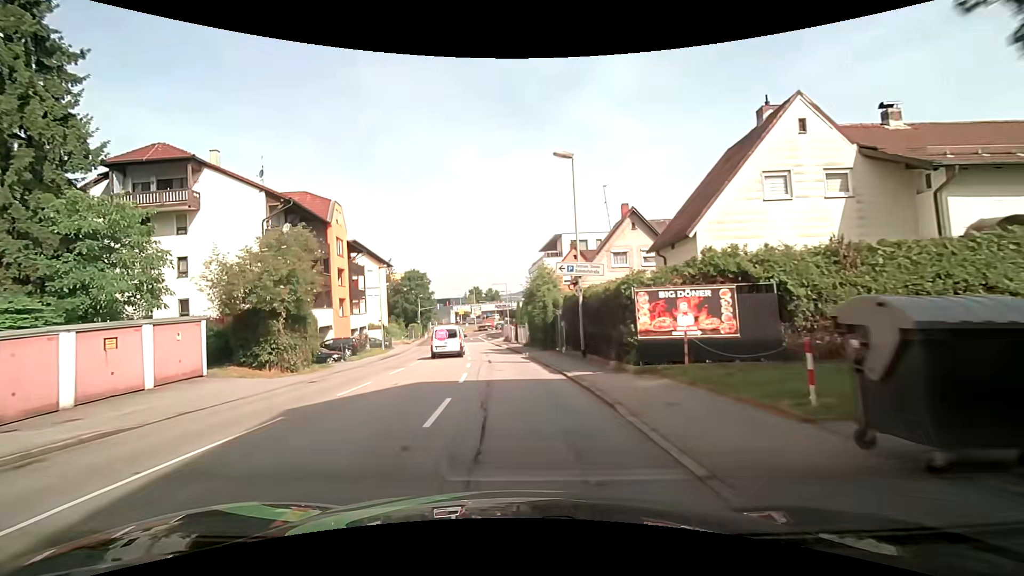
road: tertiary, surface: asphalt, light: Day
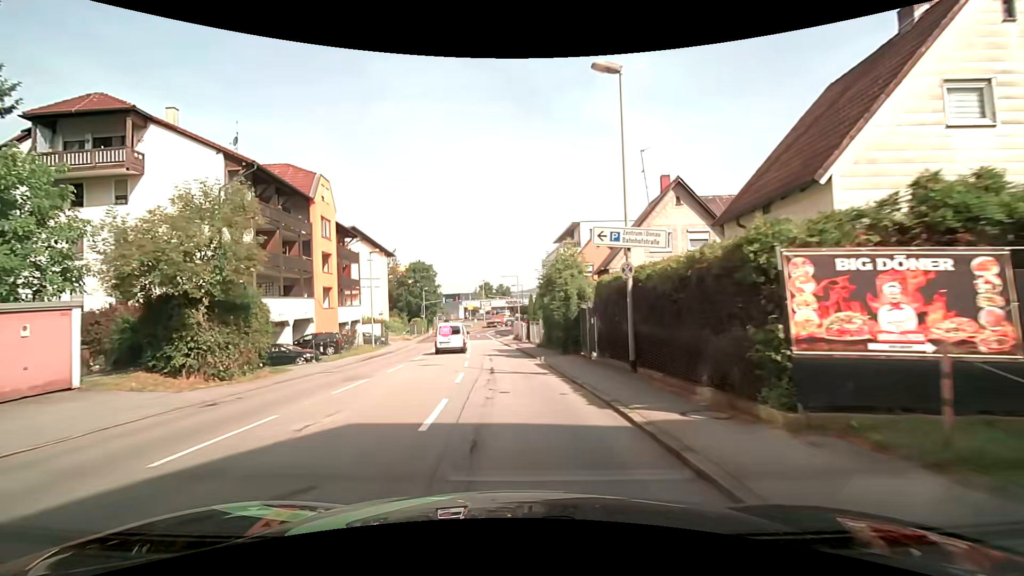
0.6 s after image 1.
(-0.1, +6.5) m; -2°
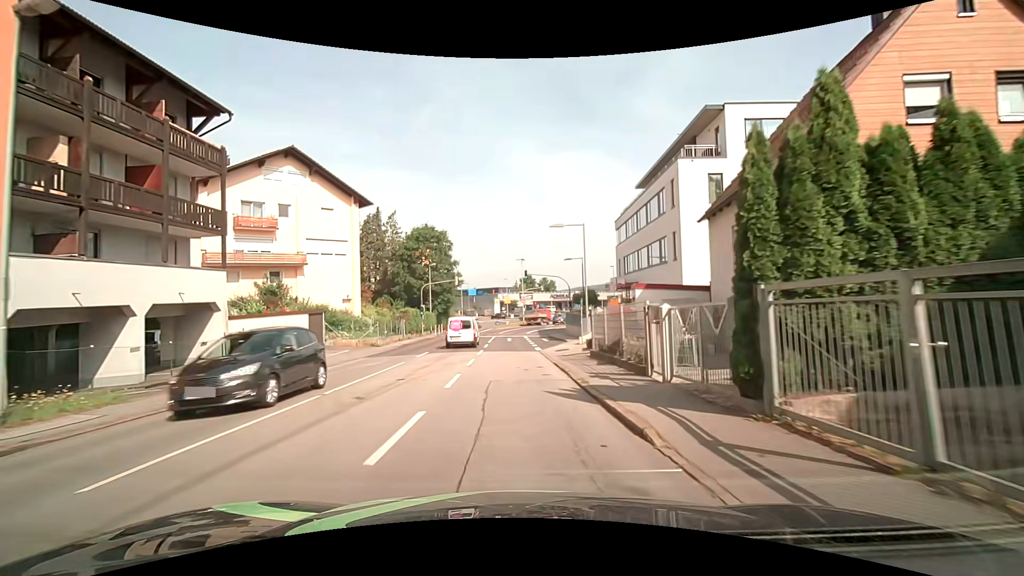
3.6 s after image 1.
(-1.4, +31.5) m; -5°
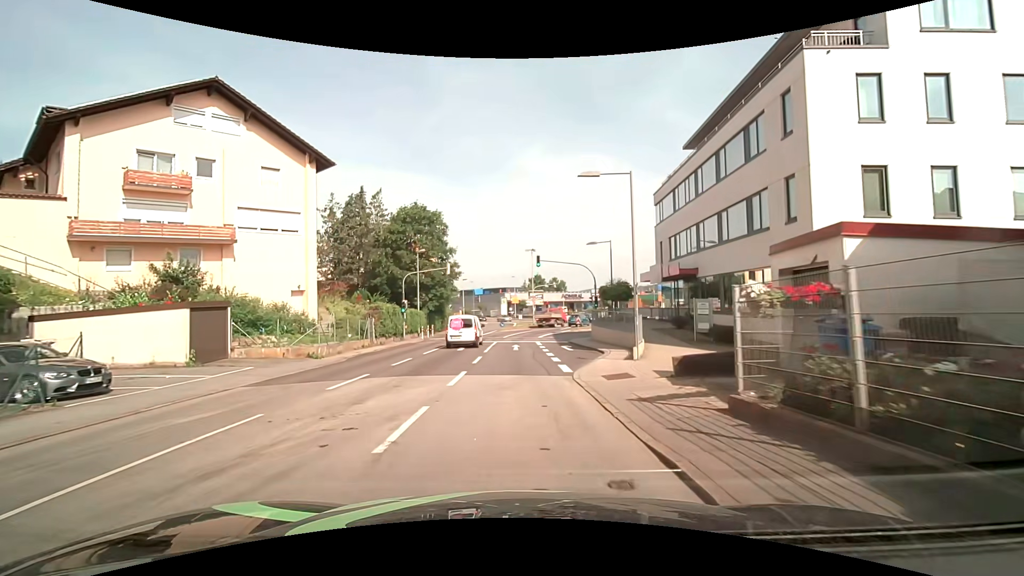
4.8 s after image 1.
(-0.1, +11.5) m; -1°
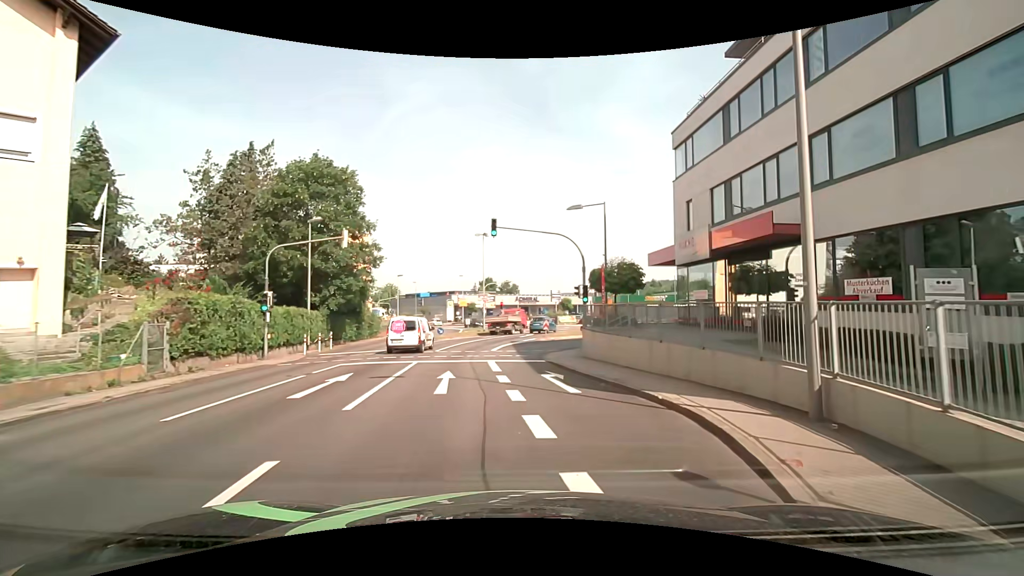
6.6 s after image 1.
(+0.2, +14.8) m; +6°
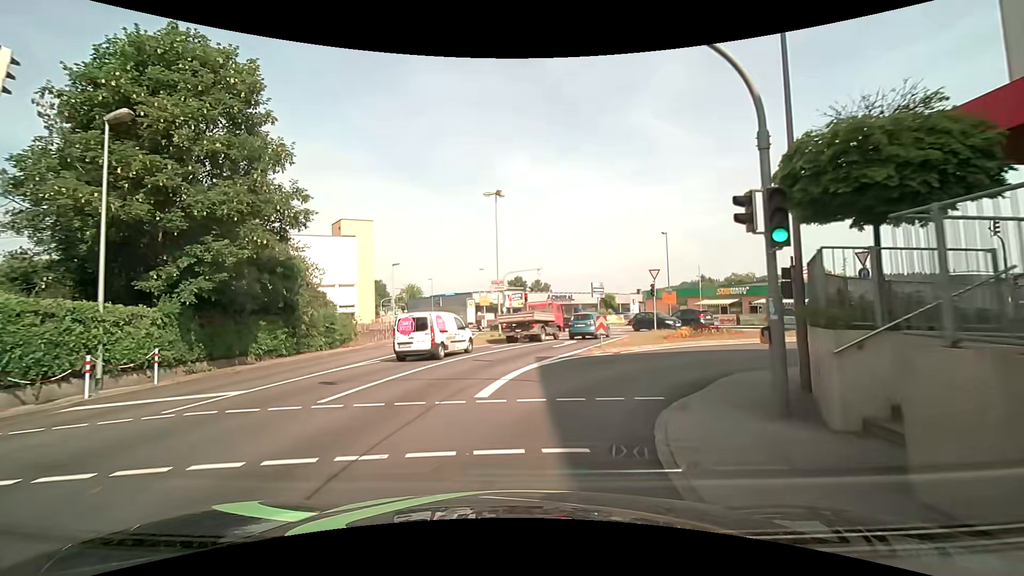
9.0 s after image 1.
(0.0, +16.9) m; -4°
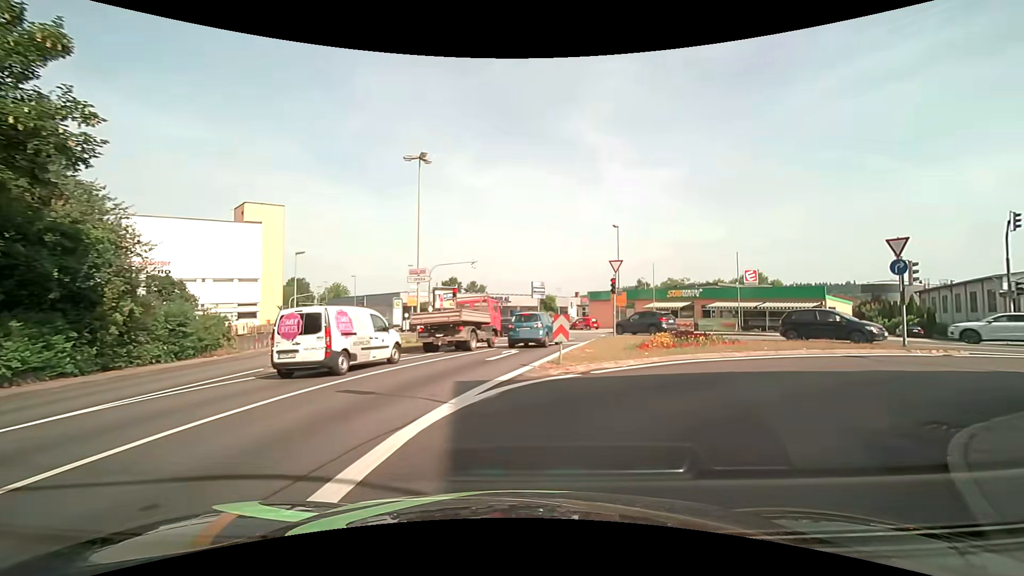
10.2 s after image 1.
(+0.2, +7.5) m; +9°
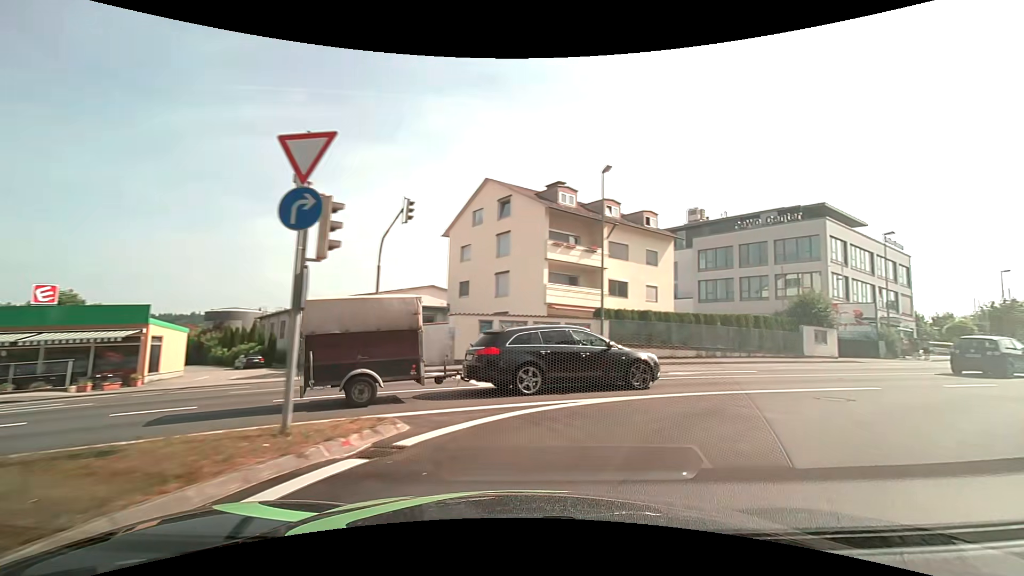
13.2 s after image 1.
(+6.7, +14.1) m; +63°
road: tertiary_link
(+4, +9) (+13, +14) (+21, +19) (+29, +25) (+37, +31) (+46, +36) (+54, +42) (+62, +47) (+70, +54) (+78, +60) m
